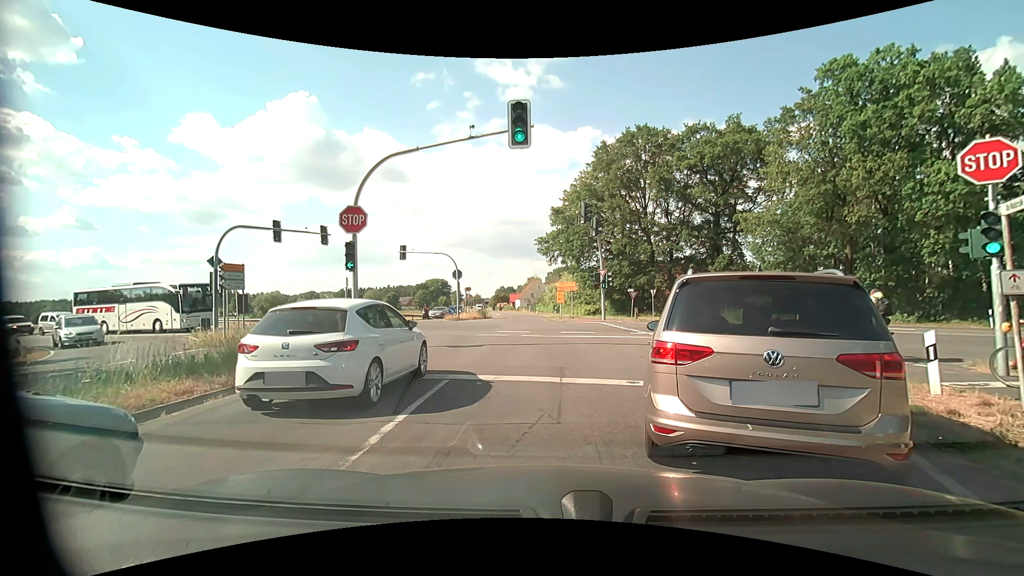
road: tertiary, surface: asphalt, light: Day
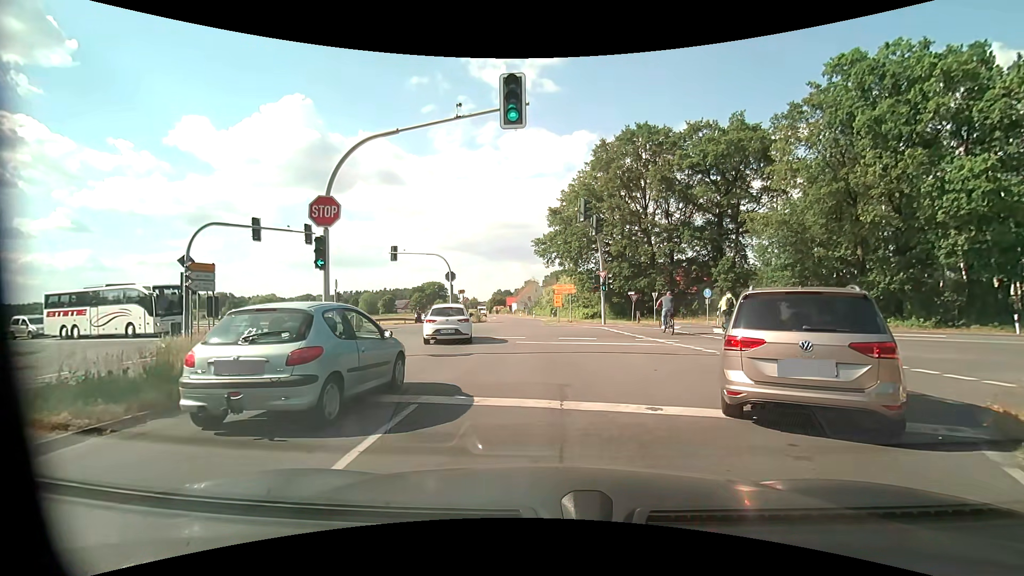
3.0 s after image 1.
(0.0, +2.1) m; 0°
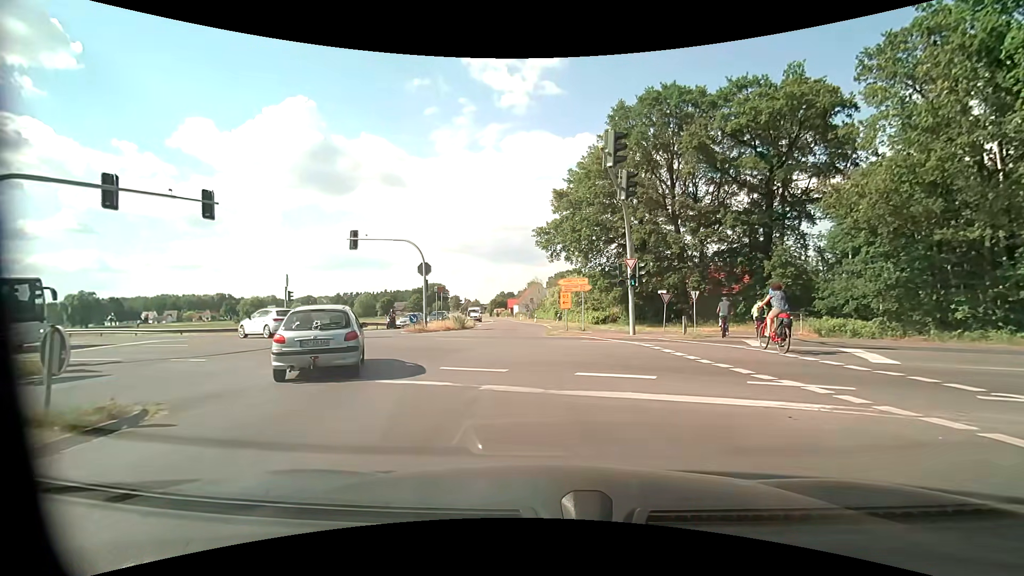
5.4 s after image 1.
(+0.1, +10.9) m; 0°
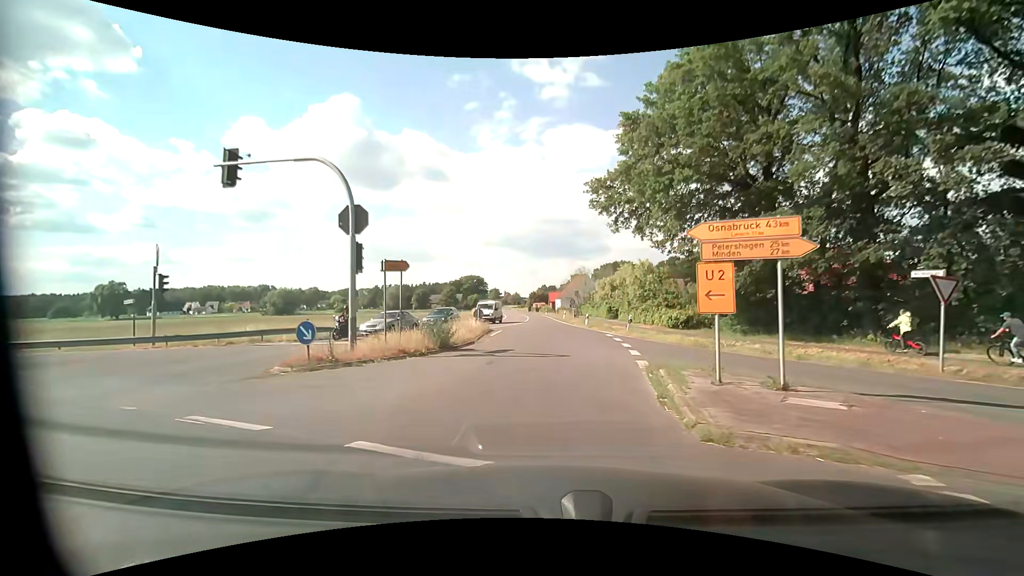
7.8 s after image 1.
(-0.9, +18.9) m; -4°
(0, +10) (0, +20) (0, +30) (0, +40) (-1, +50) (-1, +60) (-1, +70) (-2, +80) (-2, +90) (-3, +100) m
